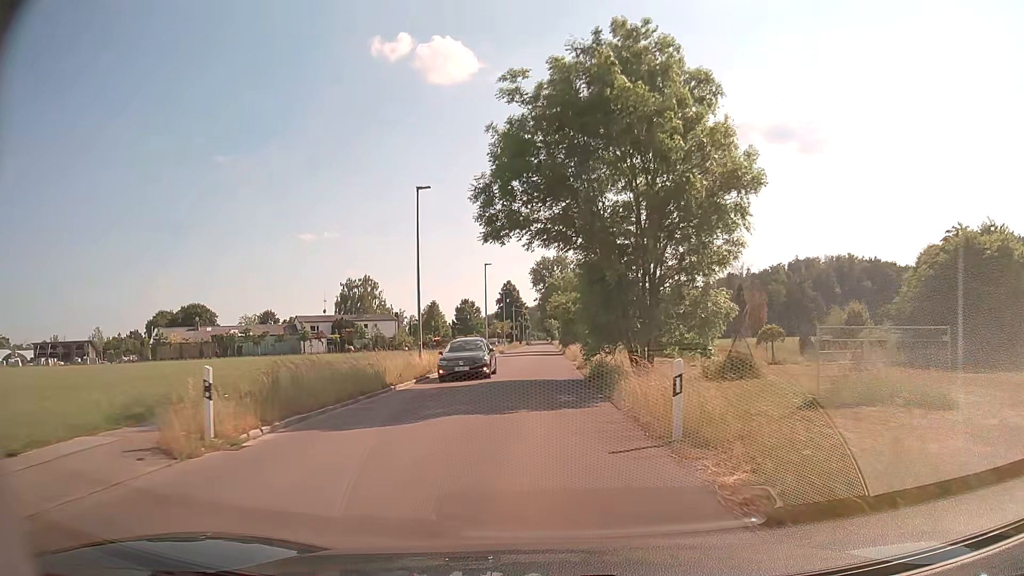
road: tertiary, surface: asphalt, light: Day
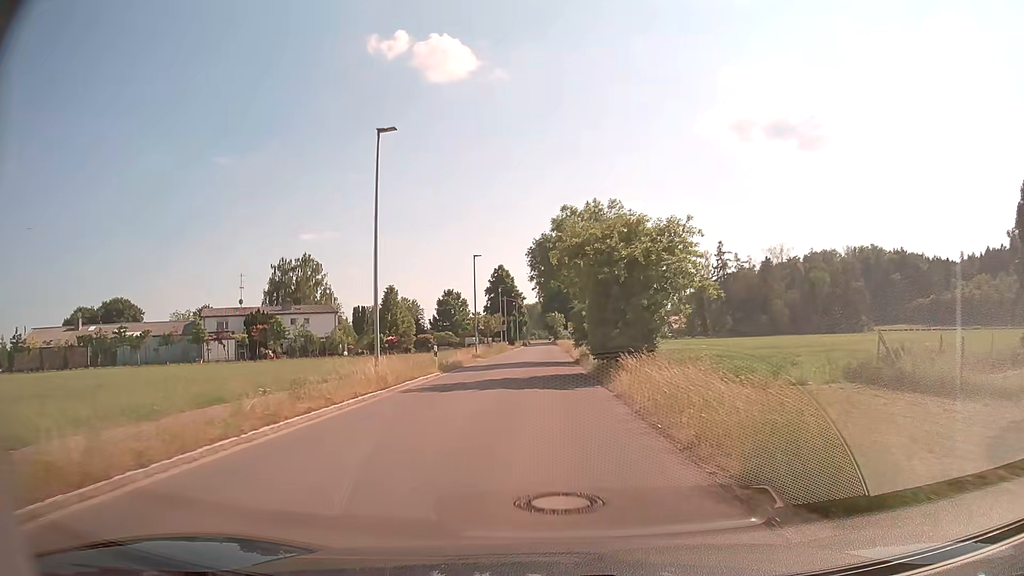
(0.0, +38.1) m; 0°
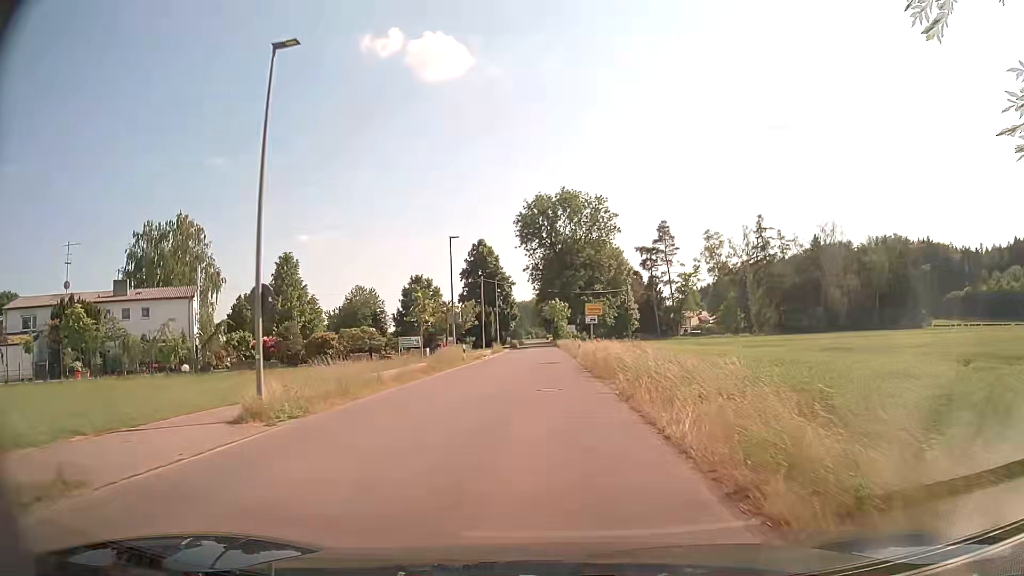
(0.0, +38.6) m; 0°
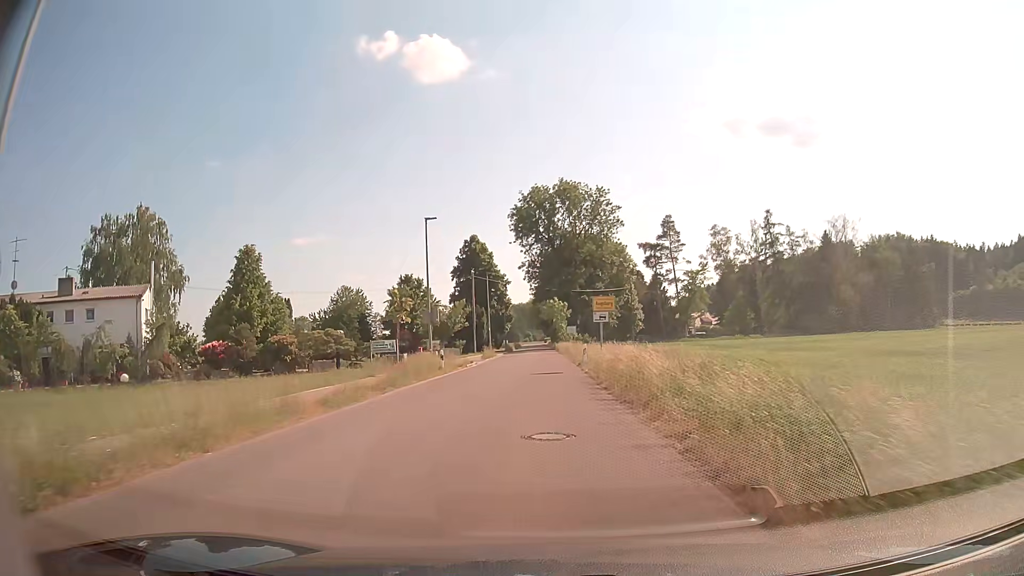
(0.0, +7.6) m; 0°
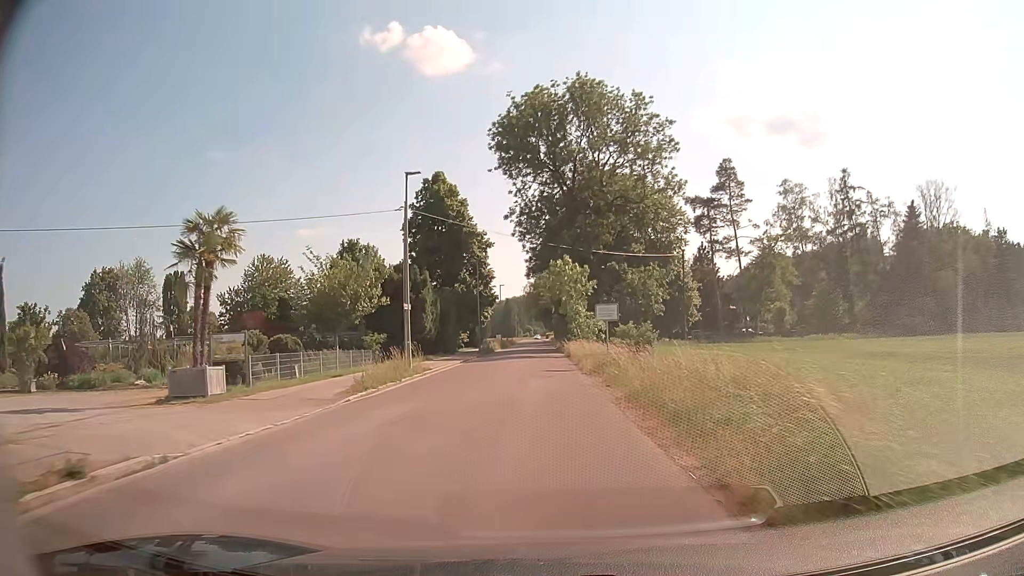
(-0.1, +37.6) m; 0°
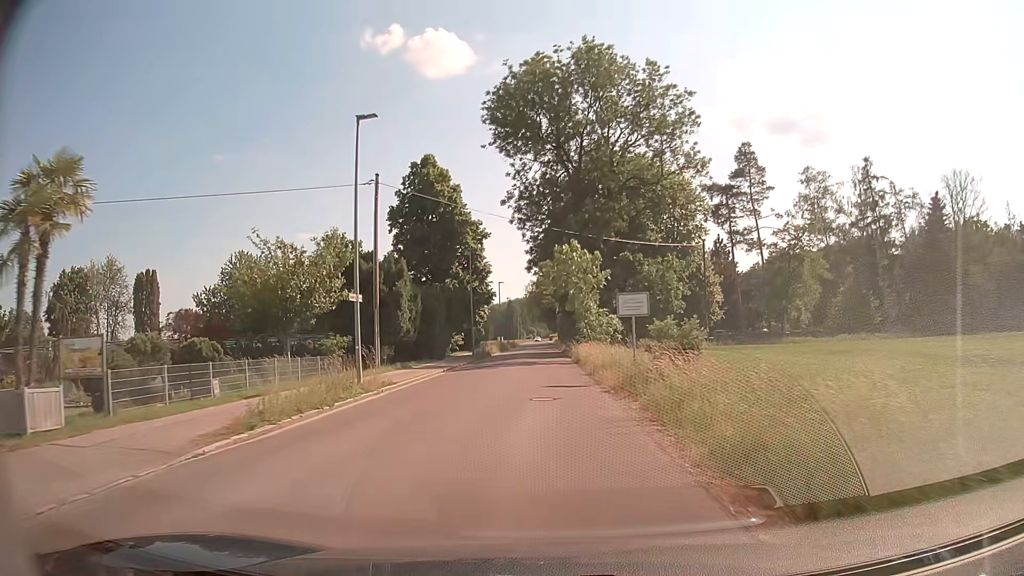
(0.0, +7.5) m; 0°
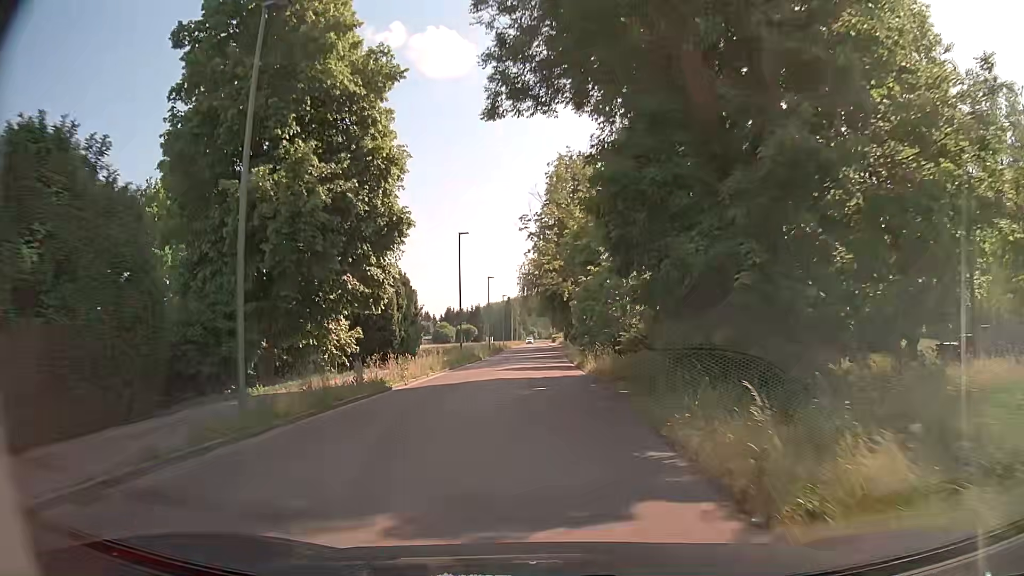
(-0.1, +37.4) m; 0°
(0, +10) (0, +20) (0, +30) (0, +40) (0, +50) (0, +60) (0, +70) (0, +80) (-1, +90) (-1, +100) m
